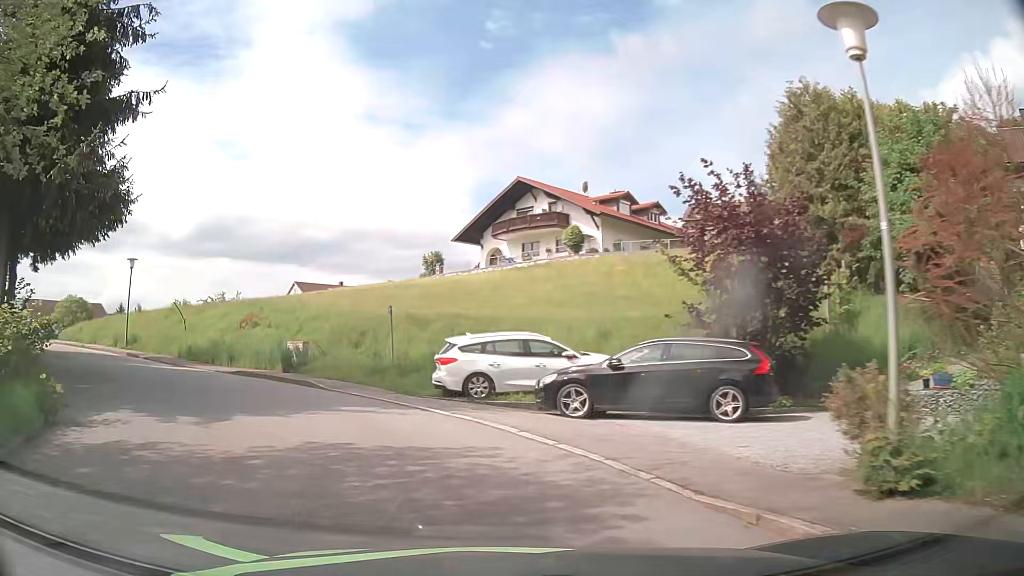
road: residential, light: Day
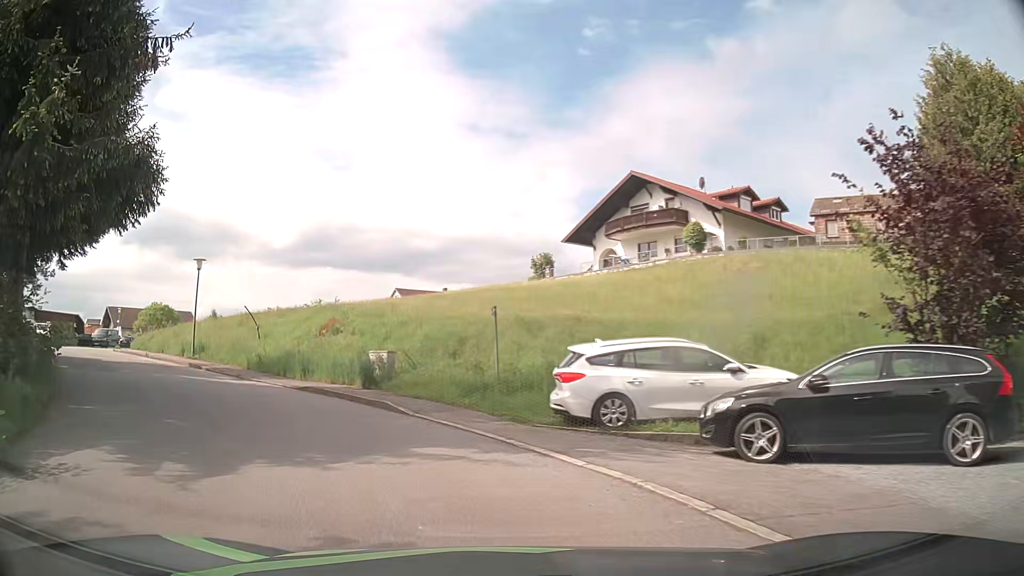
(-0.3, +4.0) m; -9°
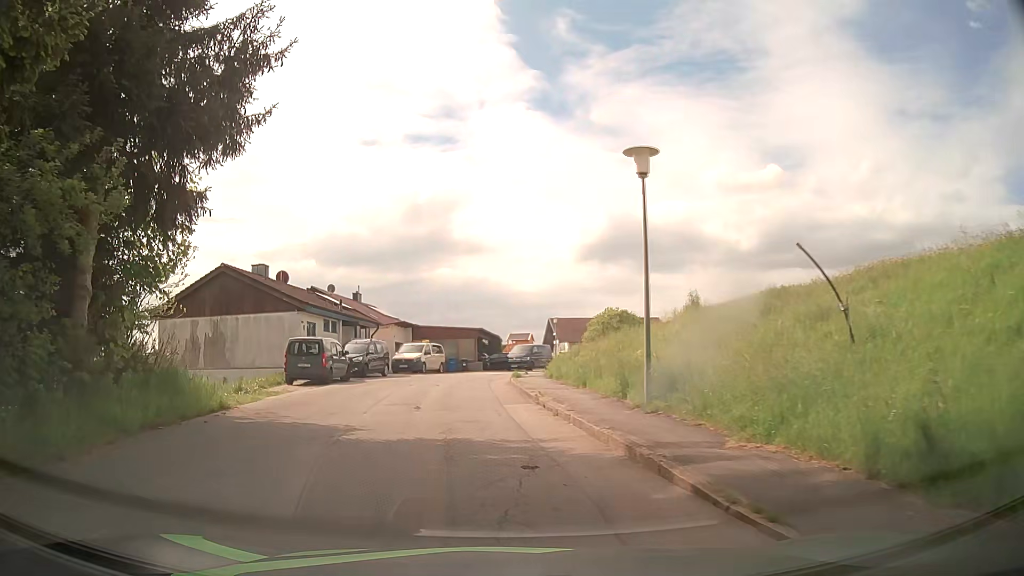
(-7.3, +18.0) m; -41°
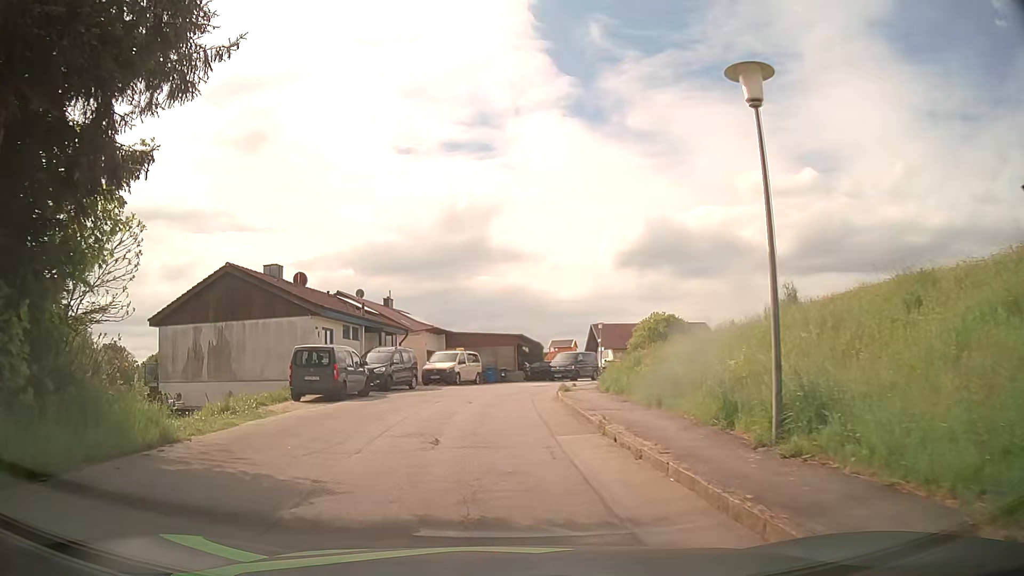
(-0.1, +4.0) m; -3°
(0, +10) (0, +20) (+1, +30) (+4, +39) (+10, +48) (+19, +49) (+27, +43) (+34, +35) (+41, +28) (+48, +21) m
